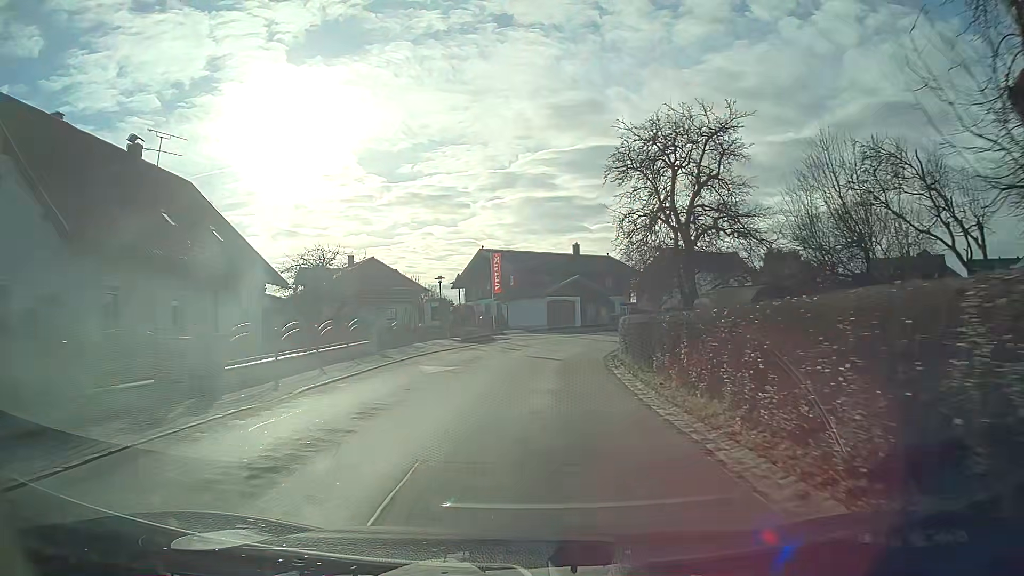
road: tertiary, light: Day
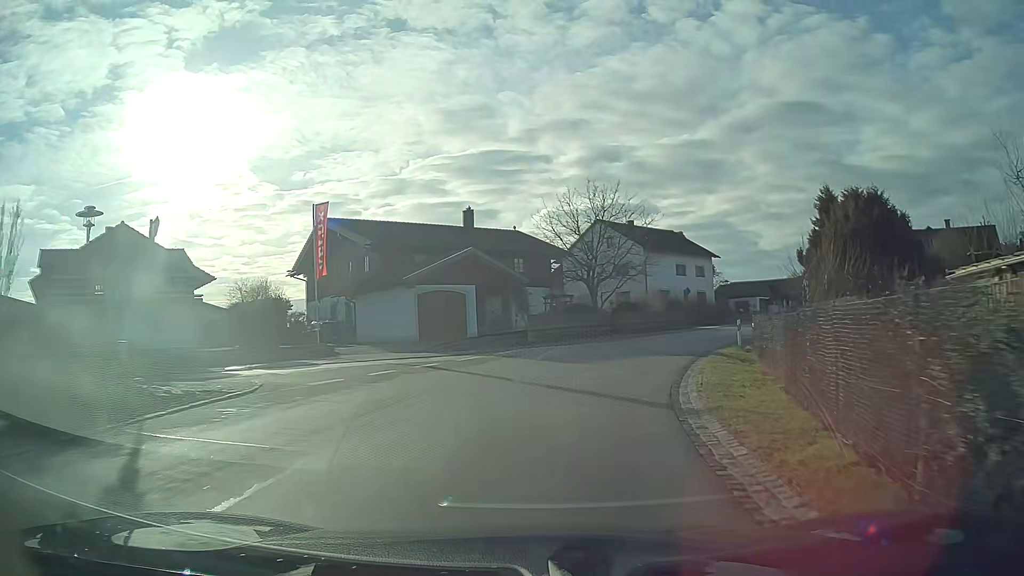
(+1.7, +28.0) m; +10°
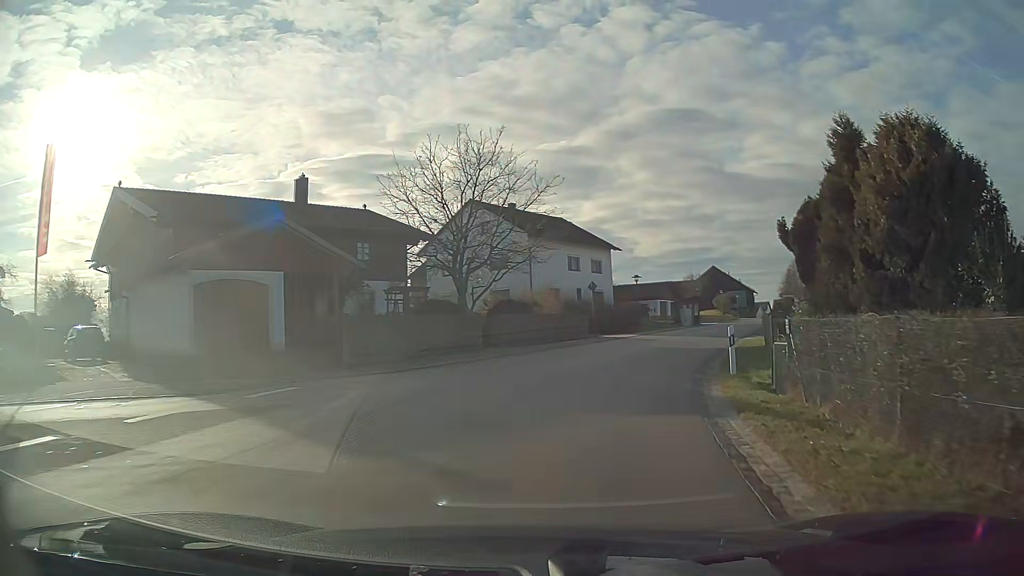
(+1.4, +13.4) m; +12°
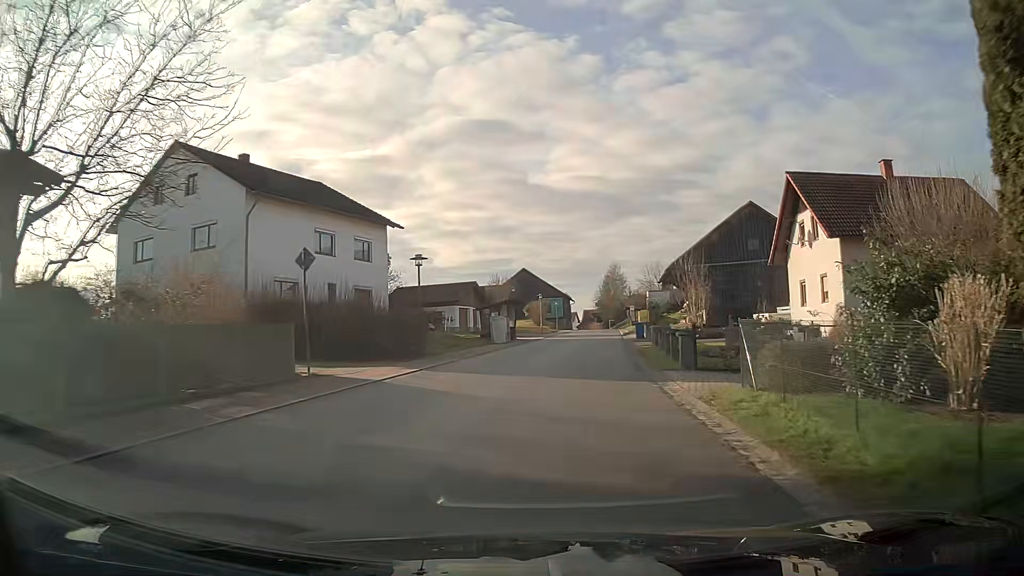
(+3.0, +20.2) m; +15°
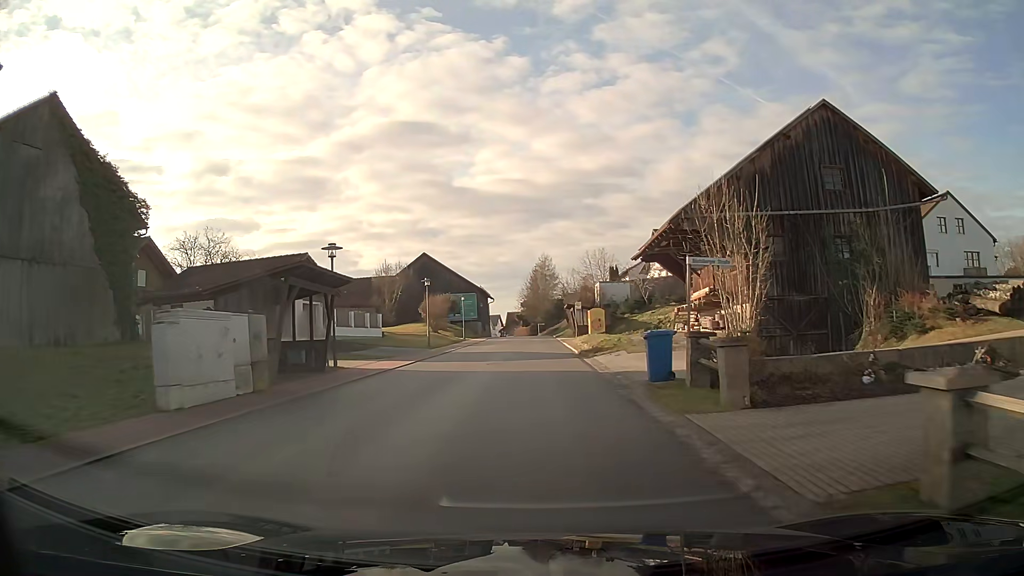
(+1.9, +28.6) m; +5°
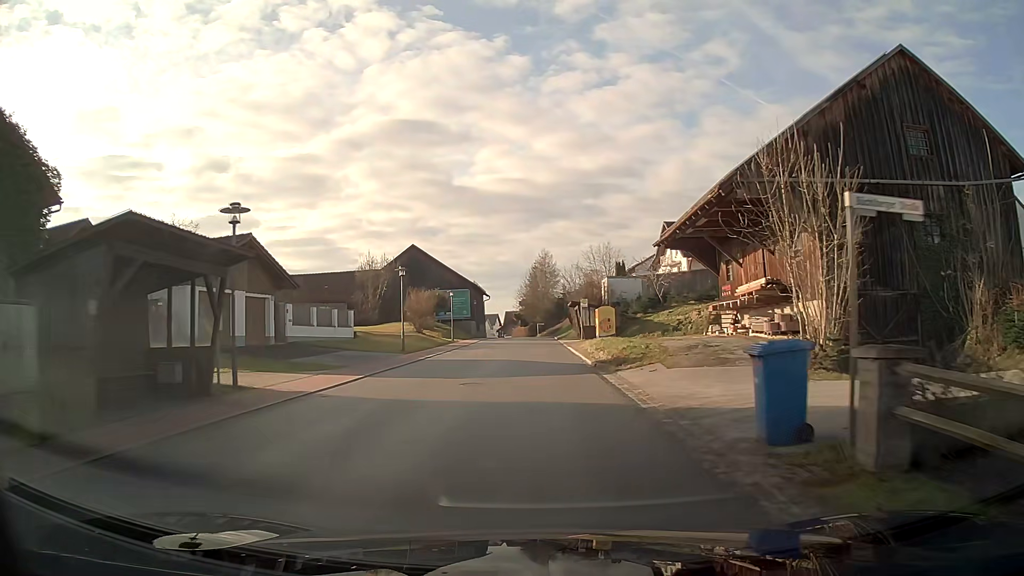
(0.0, +7.3) m; 0°
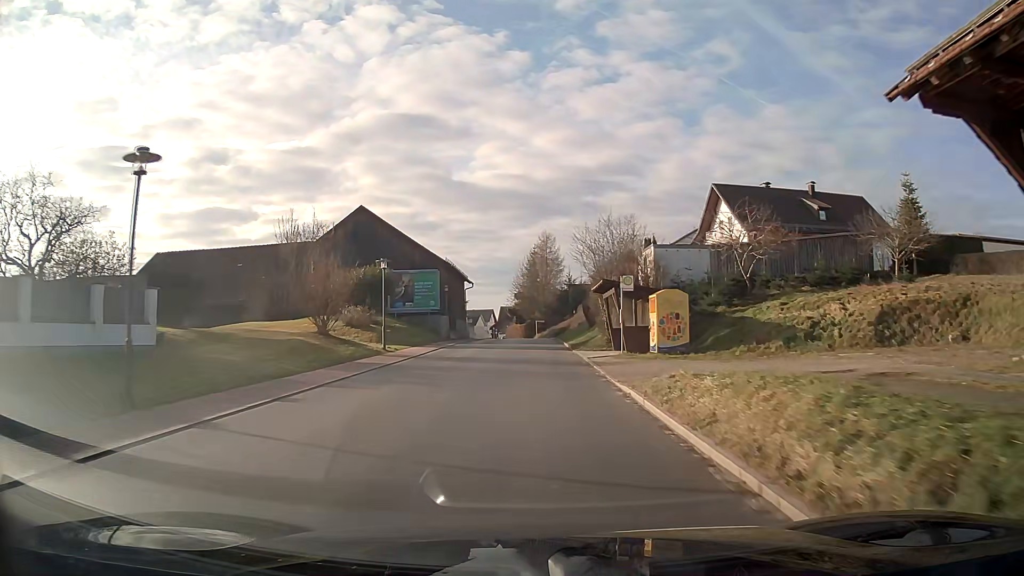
(0.0, +22.1) m; 0°
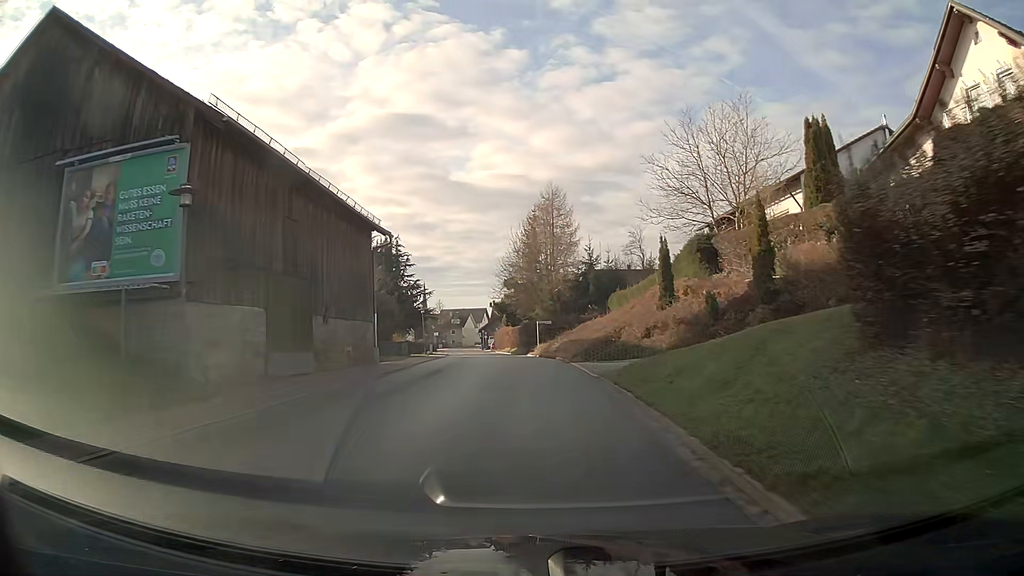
(0.0, +37.2) m; 0°
(0, +10) (0, +20) (-1, +30) (-2, +40) (-3, +50) (-4, +60) (-5, +70) (-6, +80) (-7, +90) (-9, +100) m
